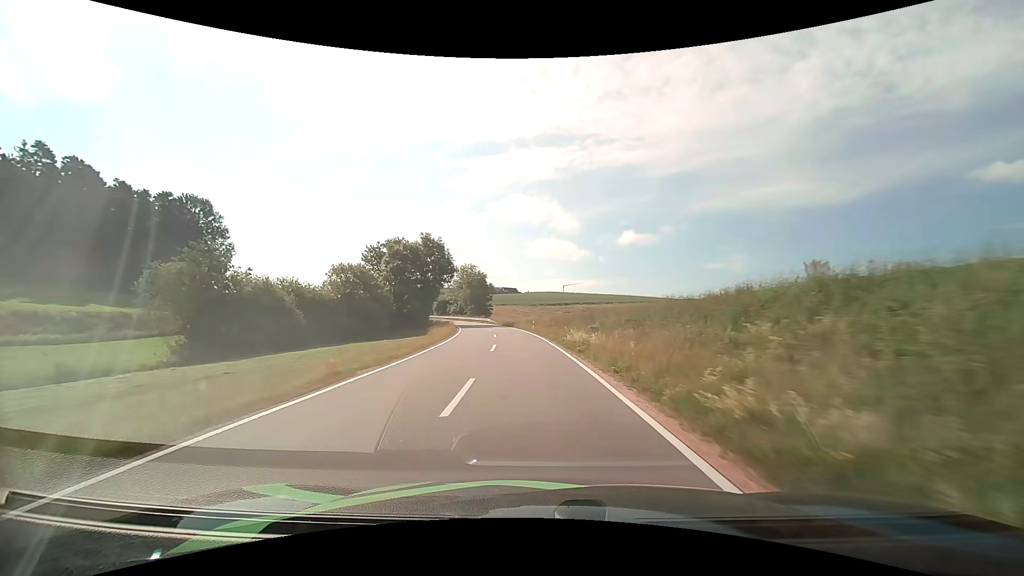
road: tertiary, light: Day
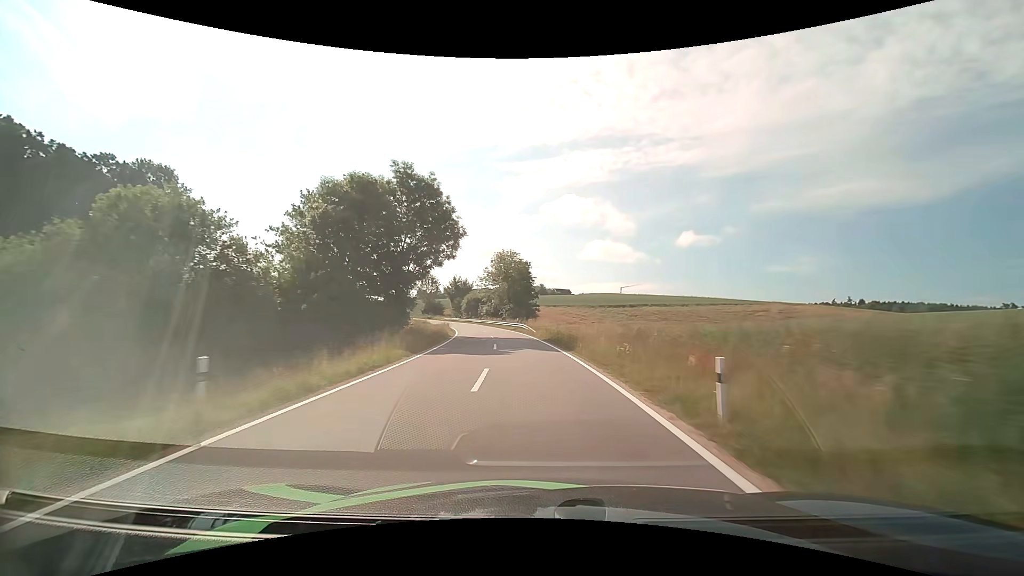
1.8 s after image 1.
(-1.9, +34.1) m; -6°
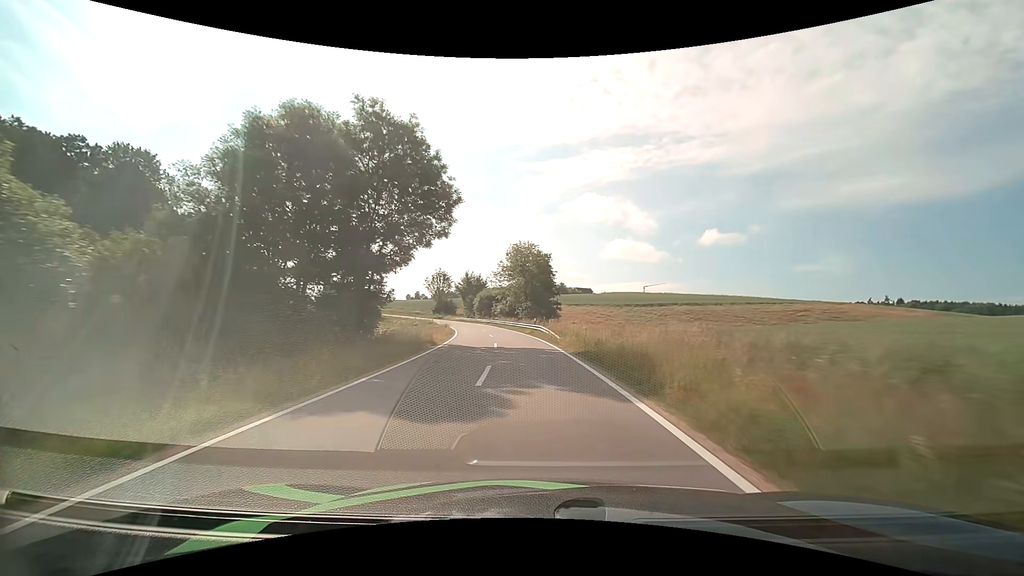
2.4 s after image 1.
(-0.2, +11.4) m; -2°
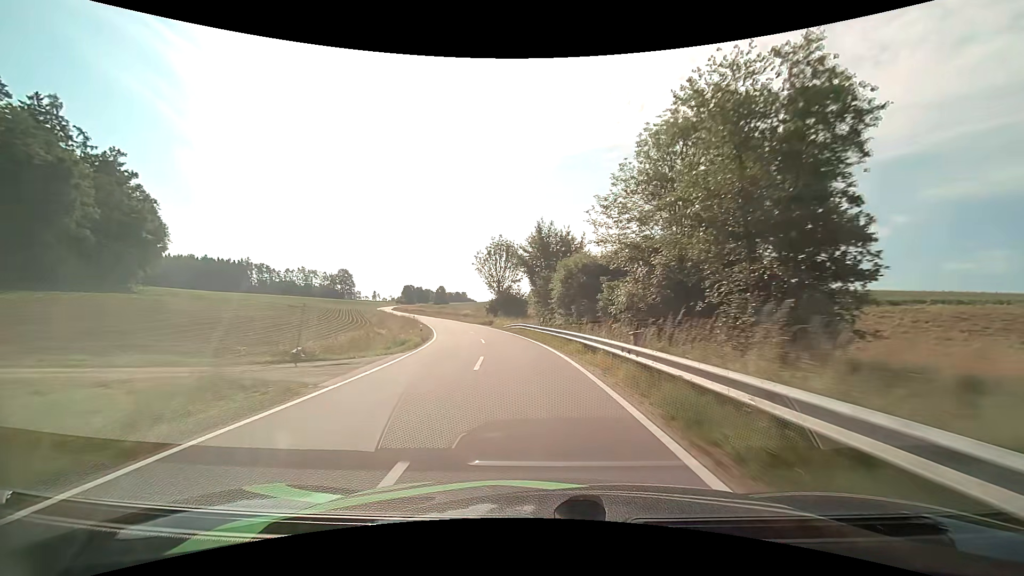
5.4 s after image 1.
(-5.6, +57.5) m; -11°
(0, +10) (-1, +20) (-2, +30) (-4, +40) (-7, +49) (-9, +59) (-12, +69) (-16, +78) (-19, +87) (-22, +97) m
